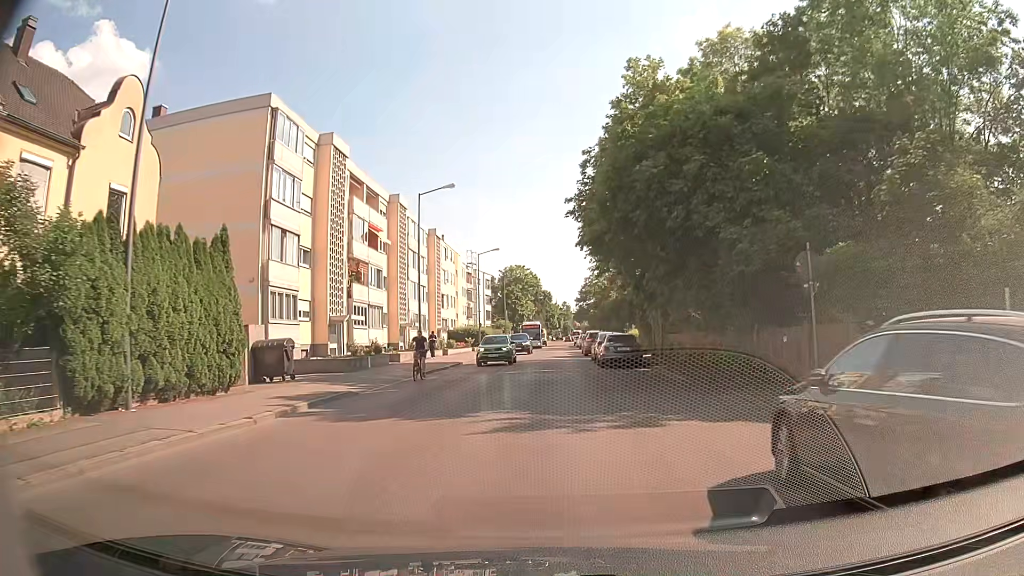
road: secondary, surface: asphalt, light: Day
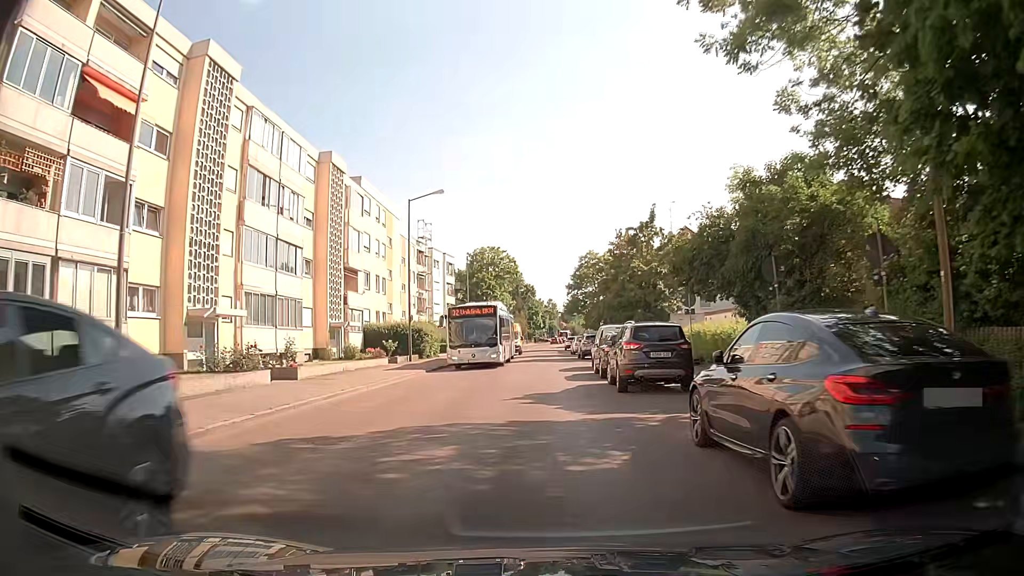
(+0.8, +29.6) m; +2°
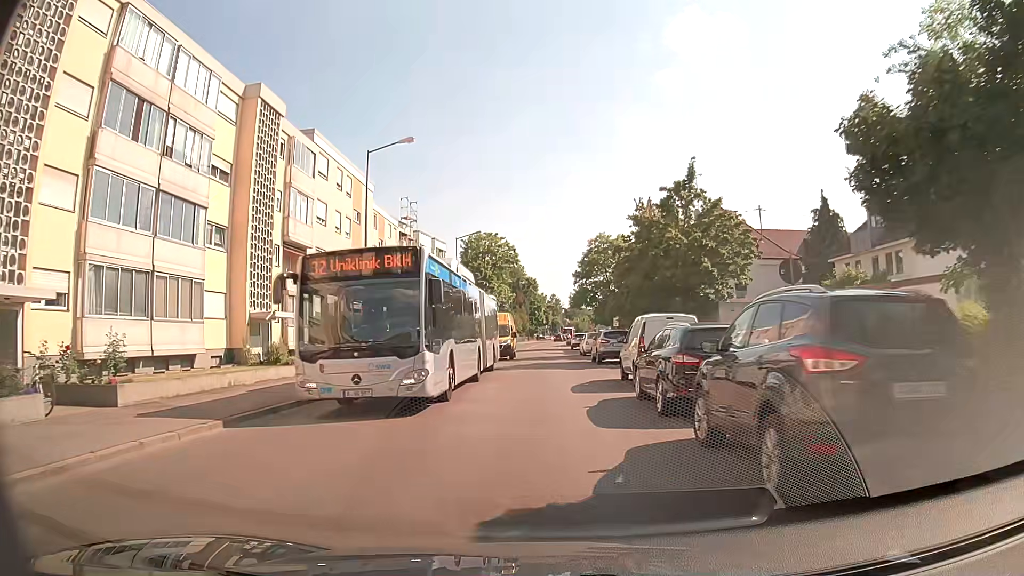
(0.0, +11.1) m; 0°
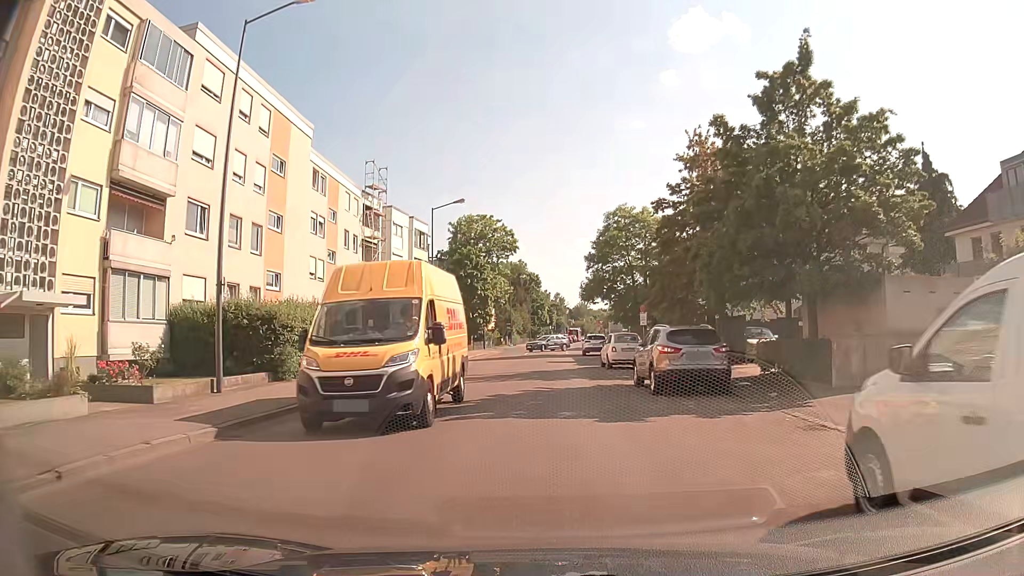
(0.0, +15.1) m; 0°
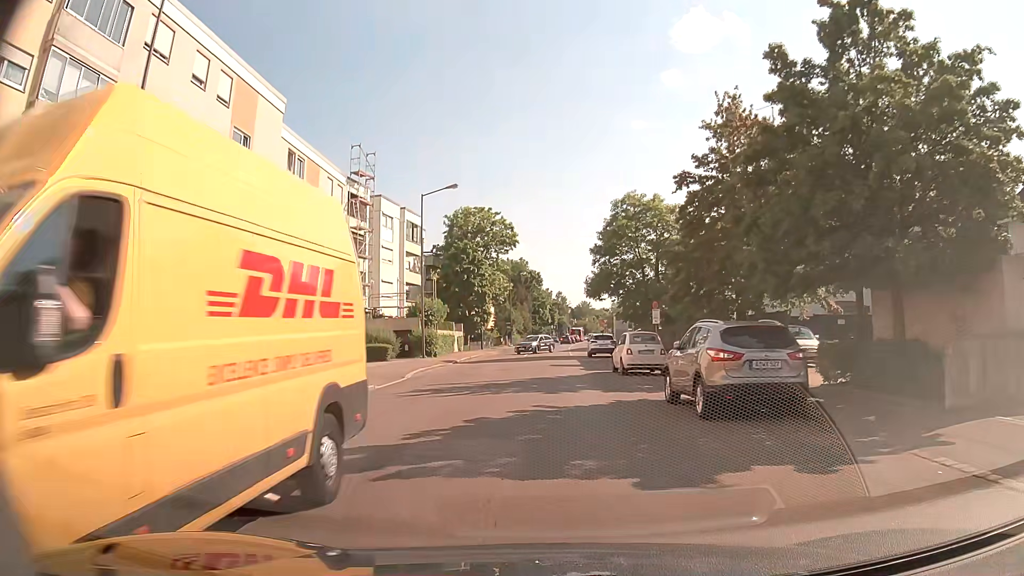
(0.0, +4.6) m; -1°
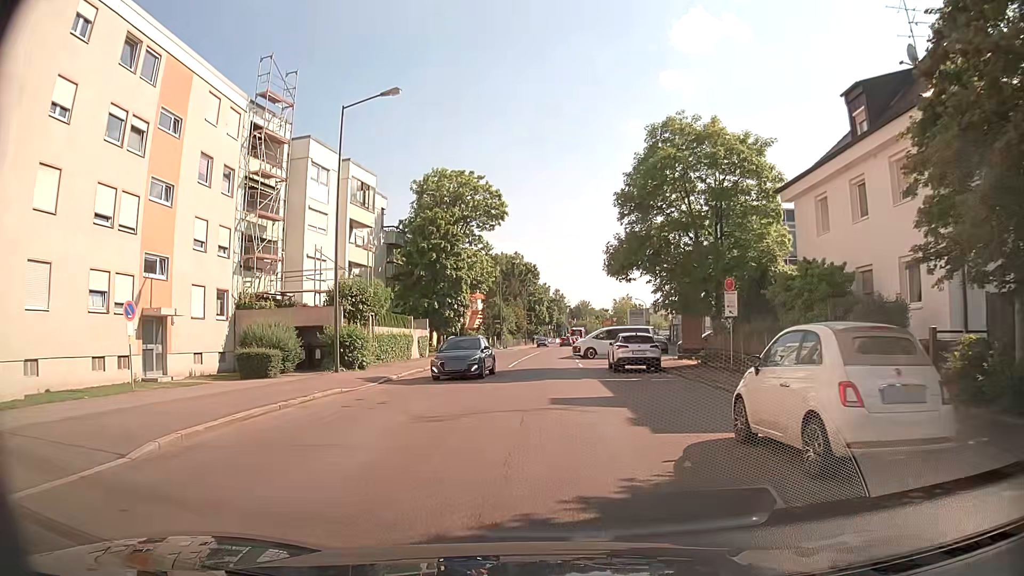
(+0.1, +17.2) m; +1°
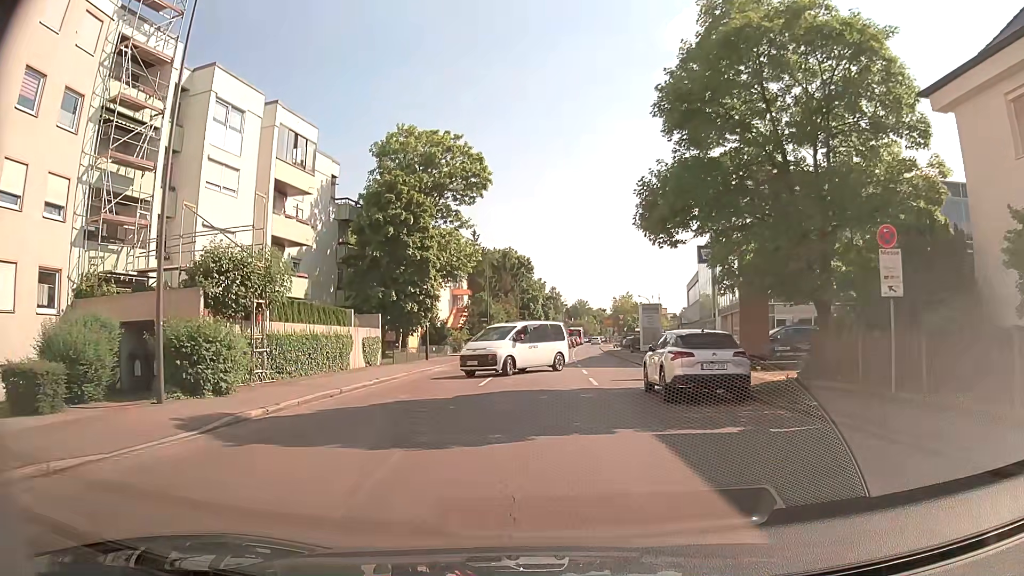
(+0.1, +12.0) m; -1°
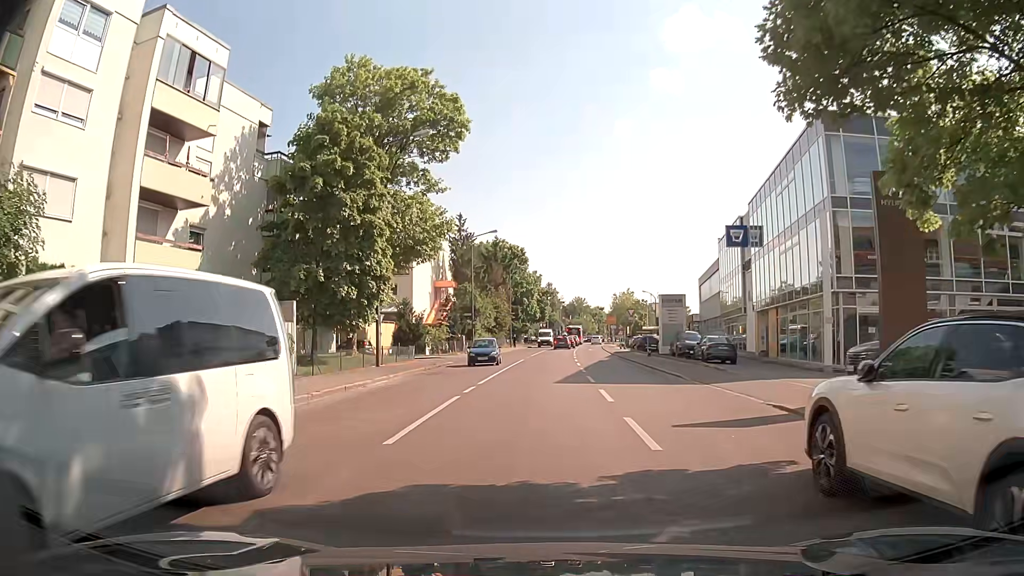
(+0.3, +11.3) m; +1°
(0, +10) (0, +20) (+1, +30) (+3, +40) (+4, +50) (+5, +60) (+5, +70) (+6, +80) (+7, +90) (+8, +100) m
